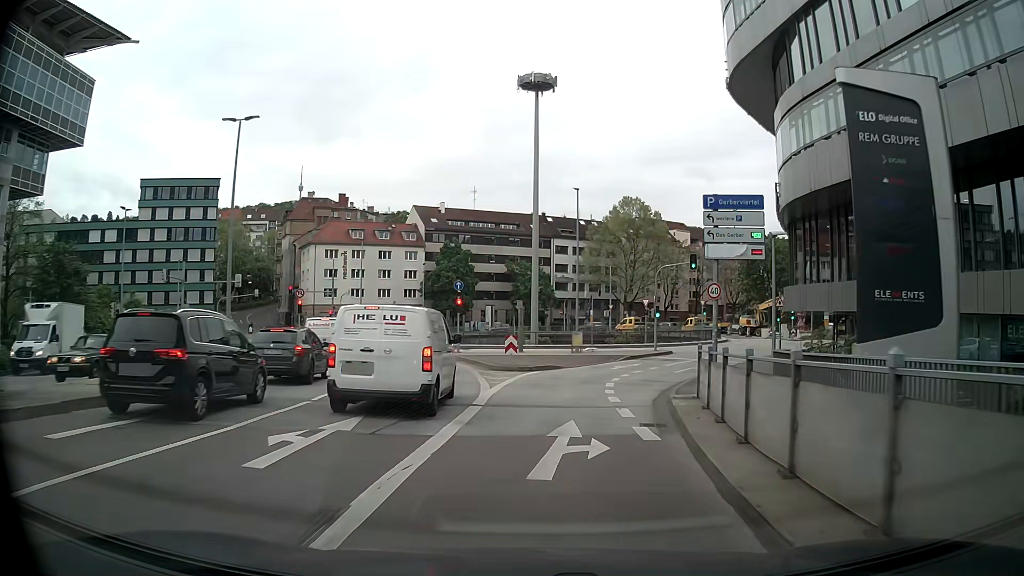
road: primary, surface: asphalt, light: Day
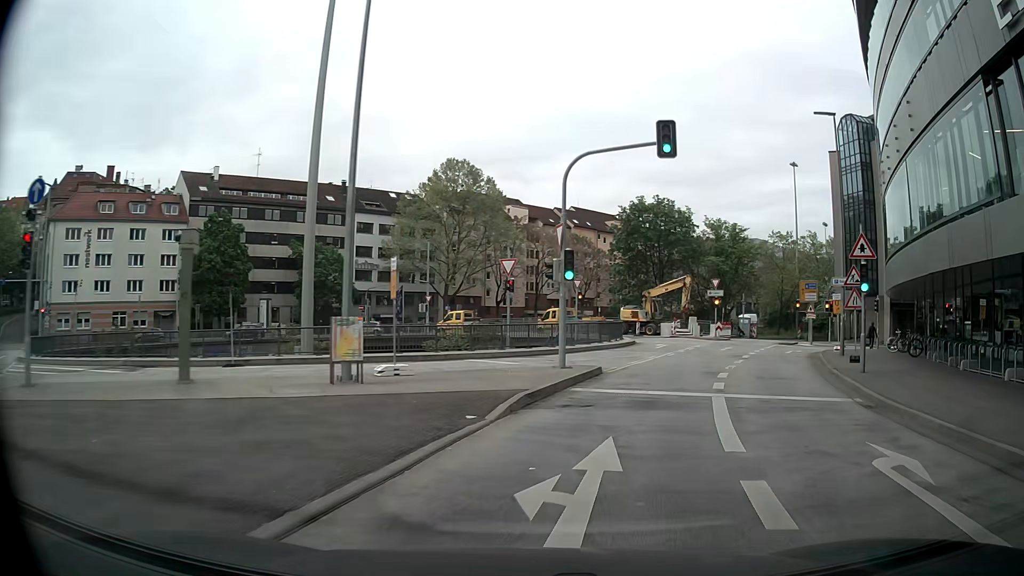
(+2.2, +28.6) m; +16°
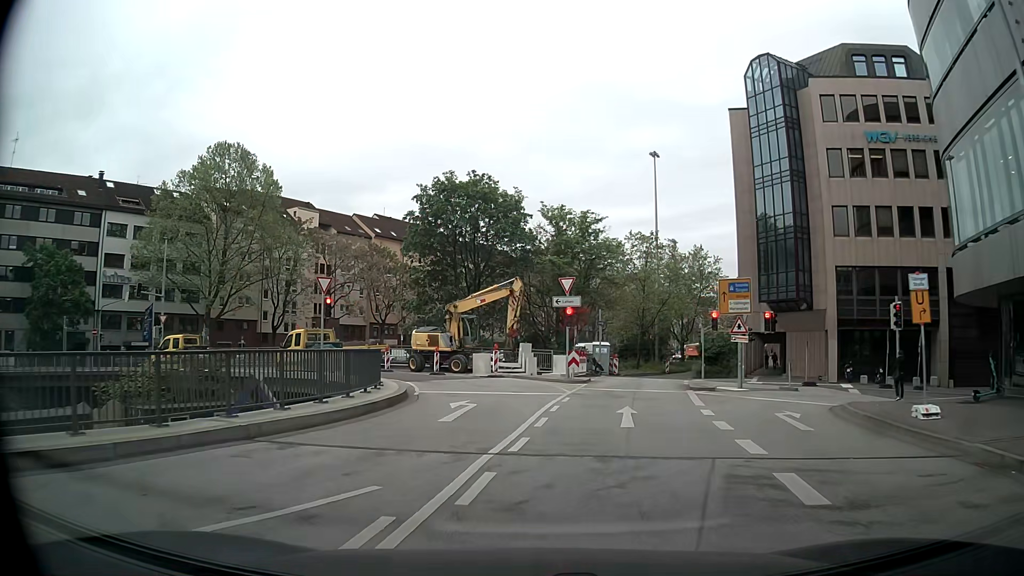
(+4.4, +21.0) m; +16°
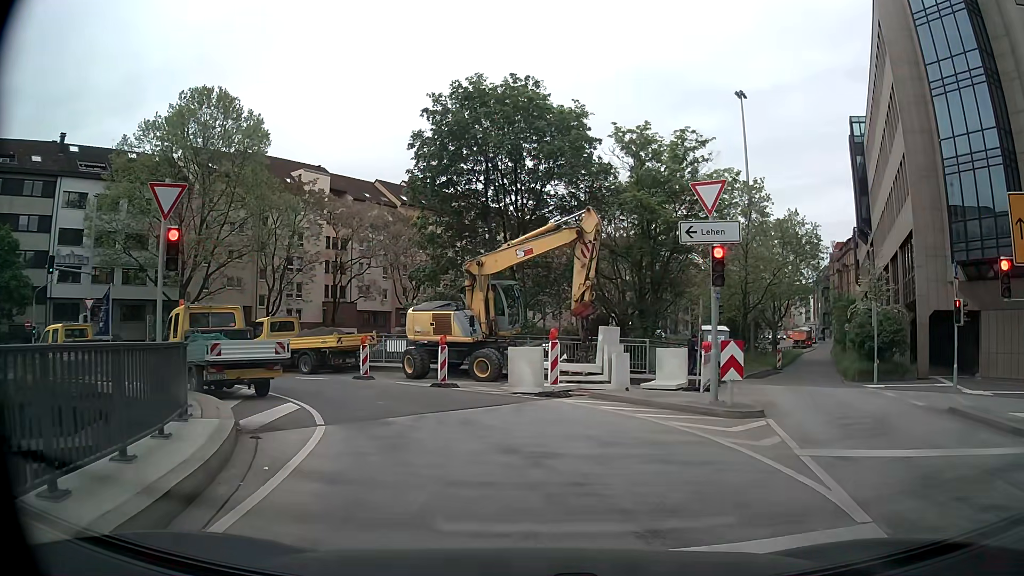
(-0.2, +15.7) m; -4°
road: primary_link
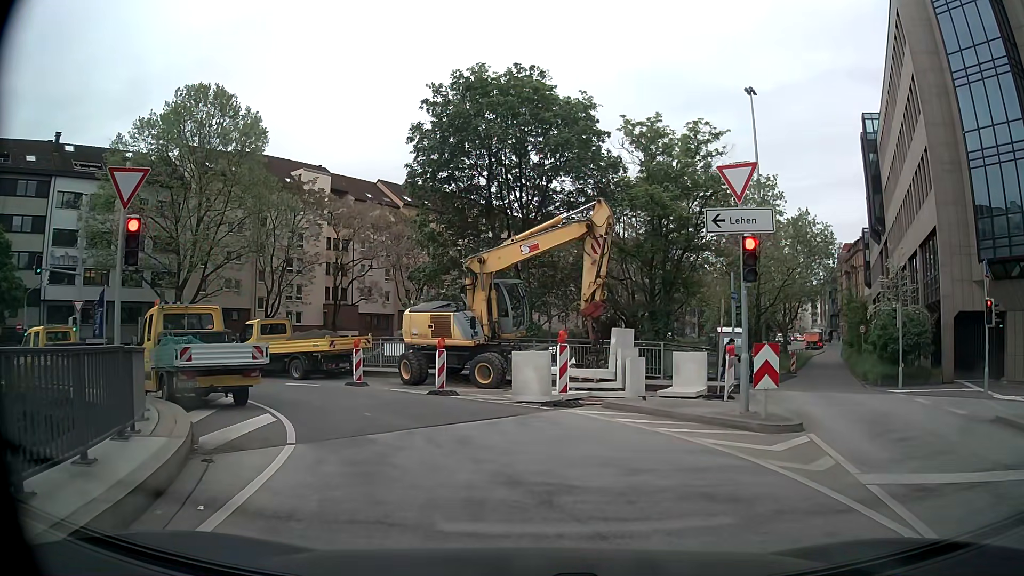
(0.0, +1.4) m; 0°
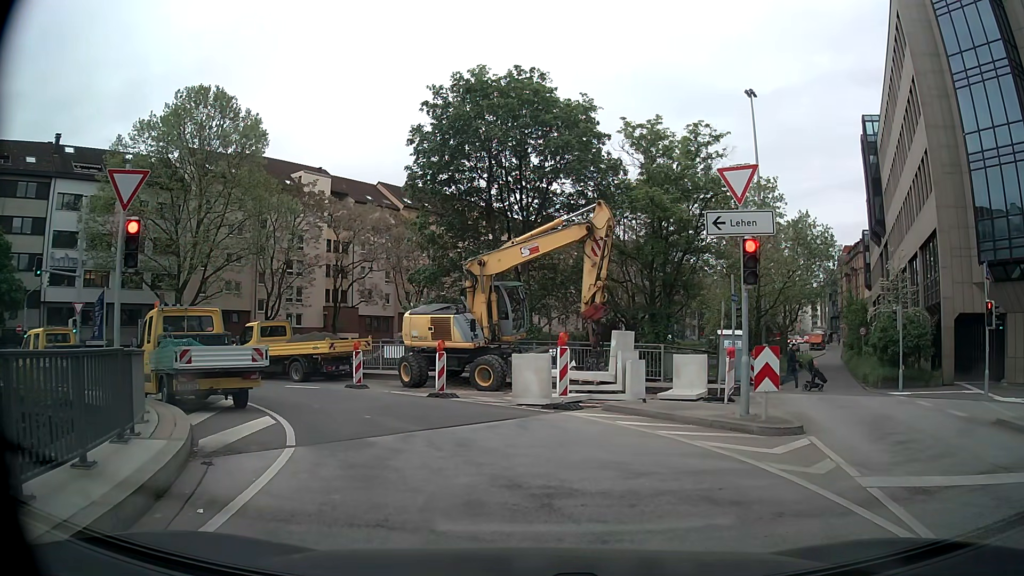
(0.0, +0.1) m; 0°
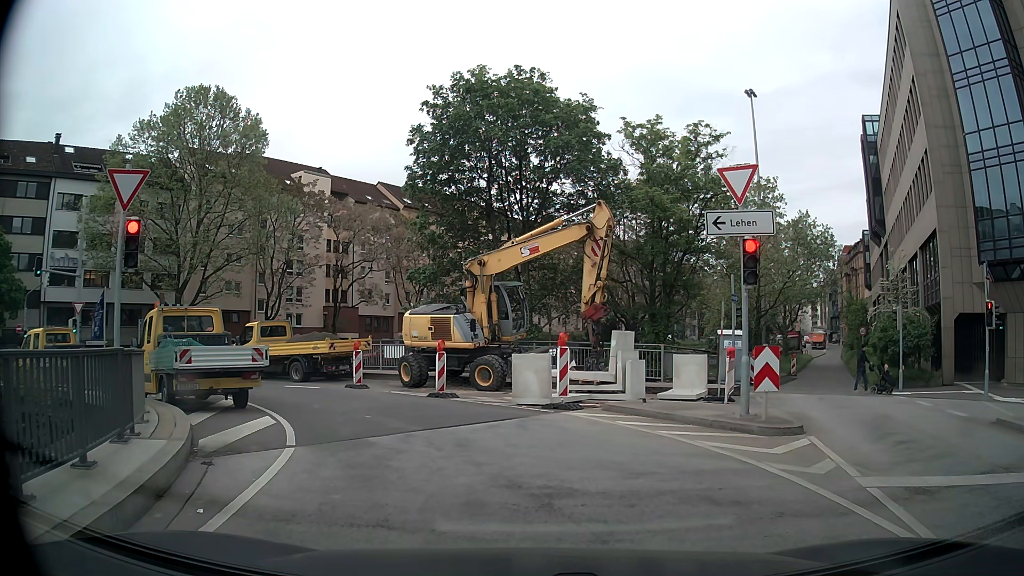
(0.0, 0.0) m; 0°
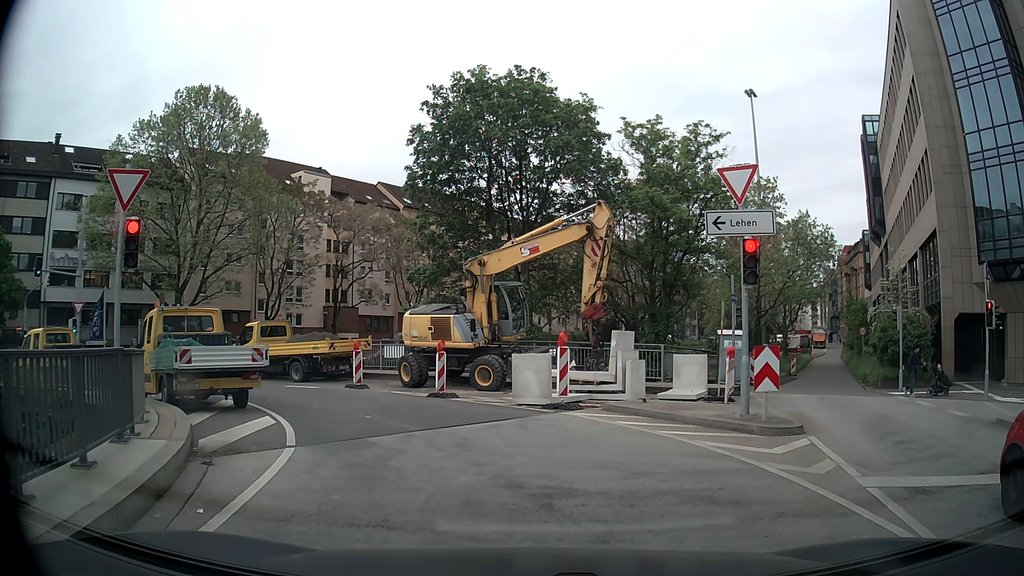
(0.0, 0.0) m; 0°
